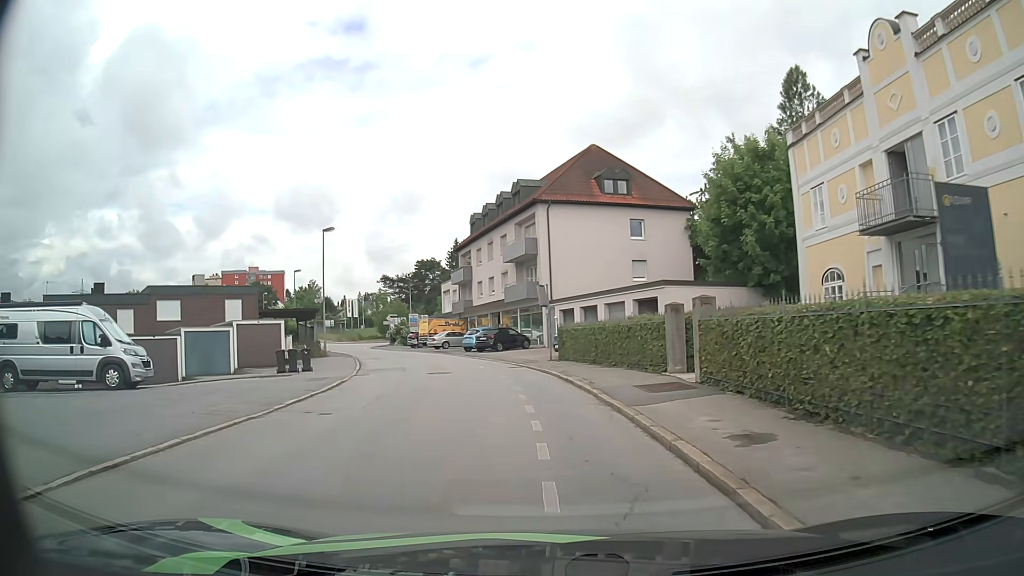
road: residential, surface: asphalt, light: Day
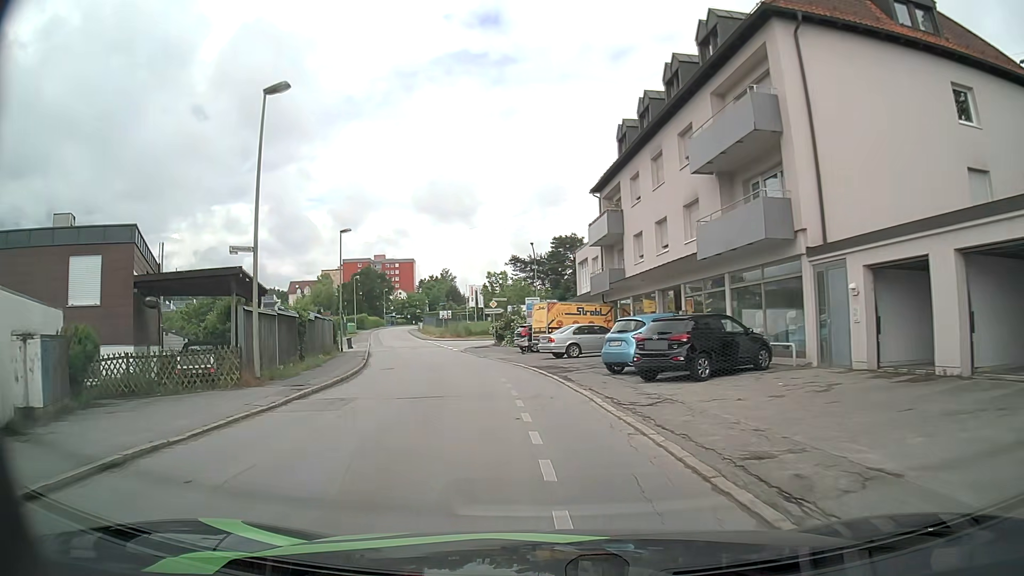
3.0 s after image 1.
(-2.7, +26.7) m; -12°
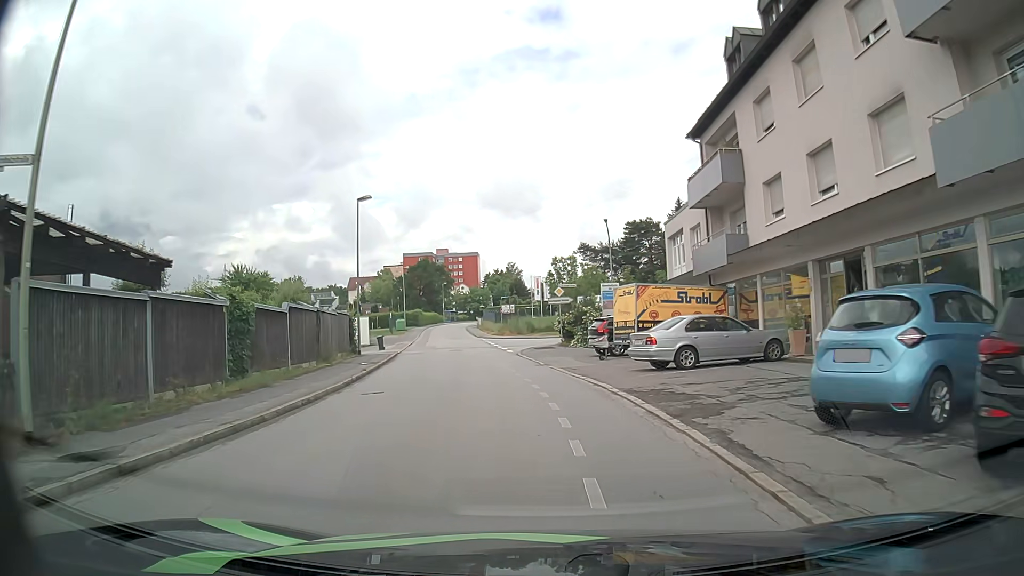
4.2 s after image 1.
(-0.7, +11.0) m; -6°
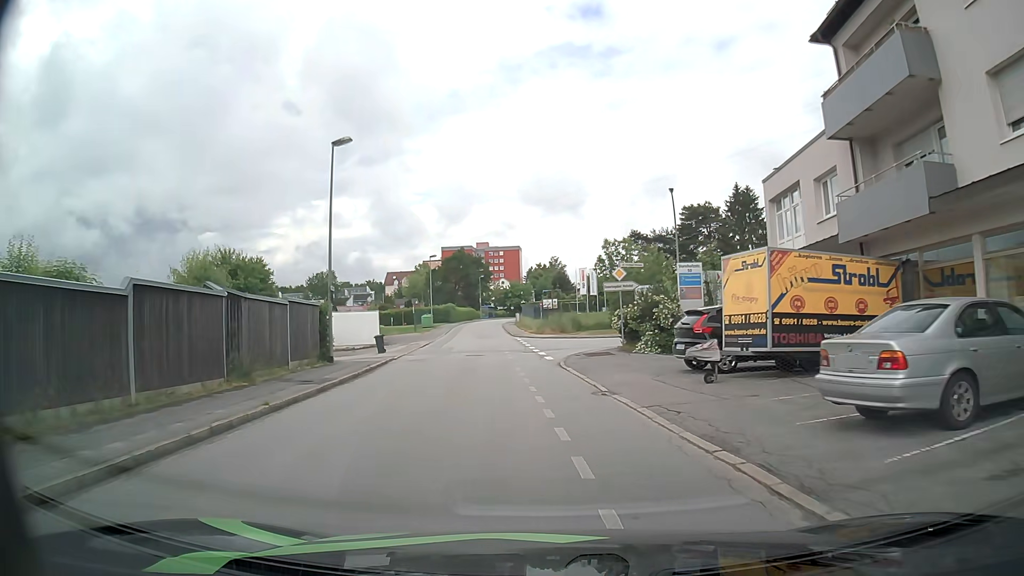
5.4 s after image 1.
(-0.4, +11.0) m; -4°
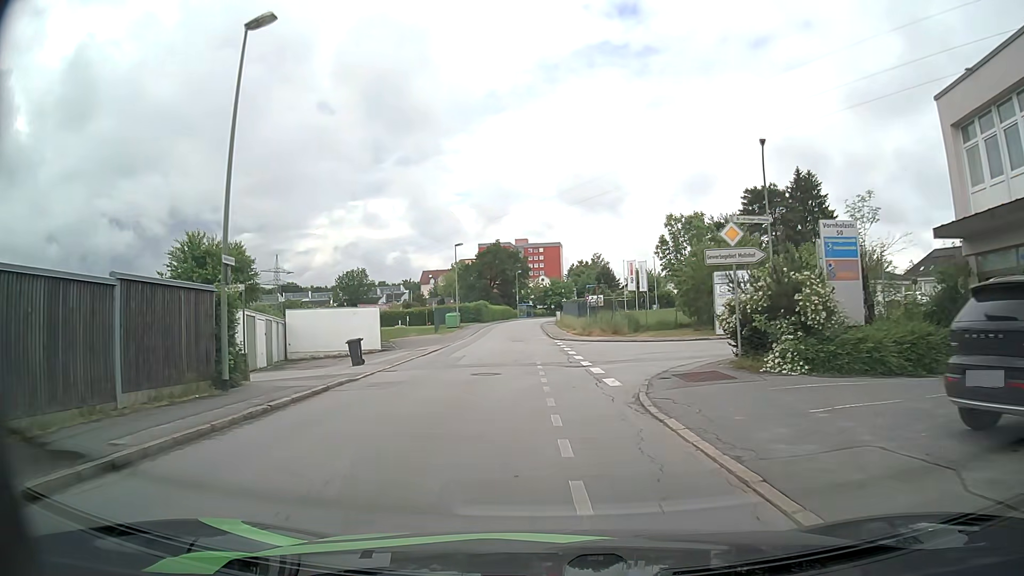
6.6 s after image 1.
(-0.4, +11.2) m; -4°
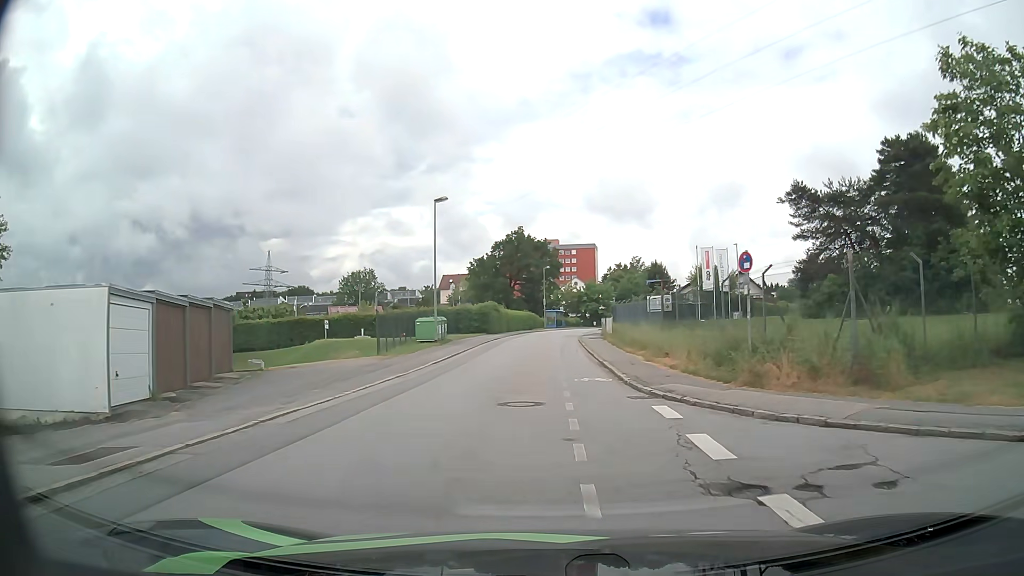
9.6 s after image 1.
(-0.7, +27.9) m; -2°
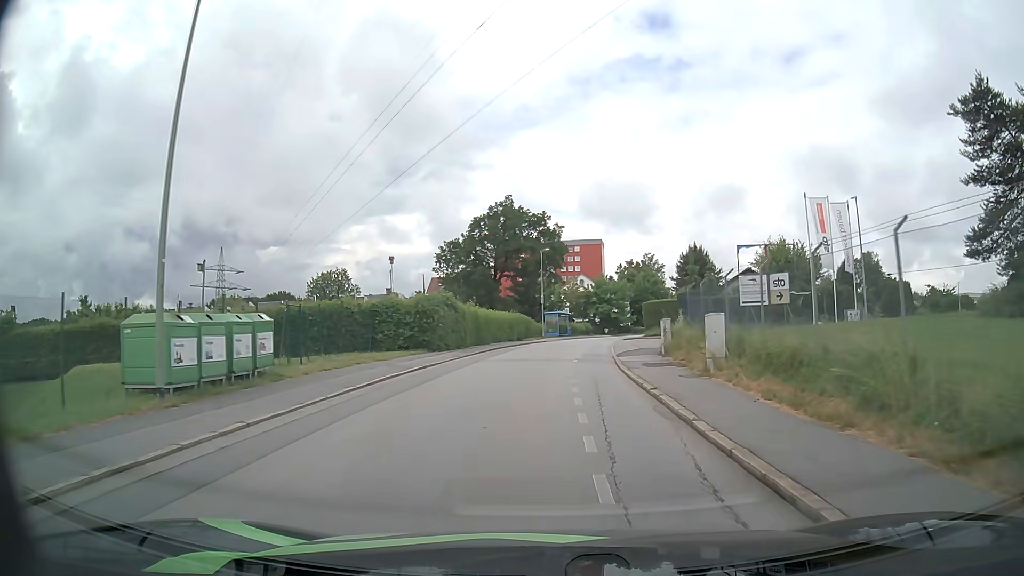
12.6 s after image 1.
(-0.1, +27.7) m; 0°
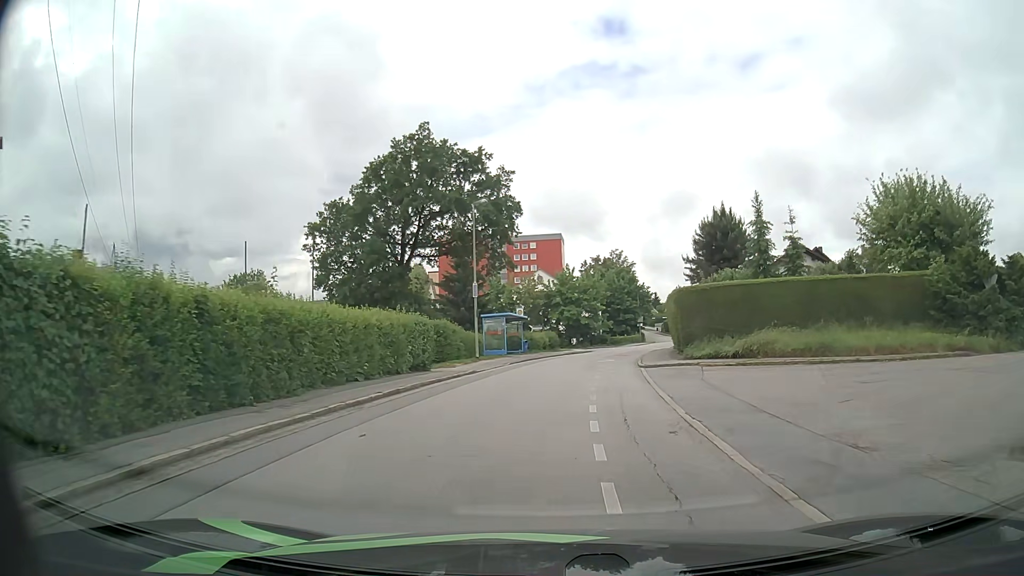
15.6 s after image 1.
(+0.7, +27.9) m; +4°
(0, +10) (+1, +20) (+2, +30) (+3, +40) (+6, +50) (+8, +59) (+11, +69) (+13, +79) (+16, +88) (+18, +98) m
